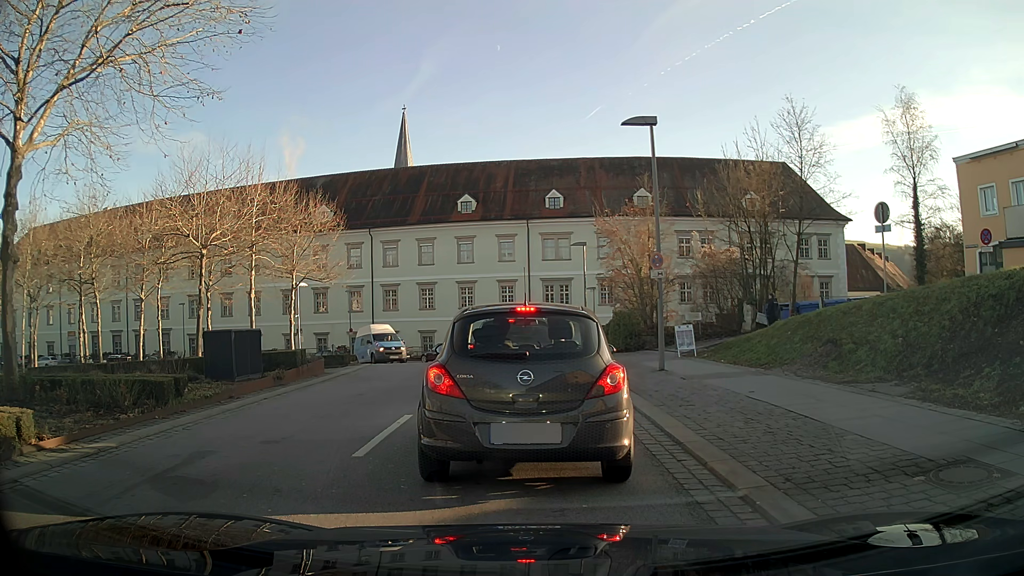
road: tertiary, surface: asphalt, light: Day
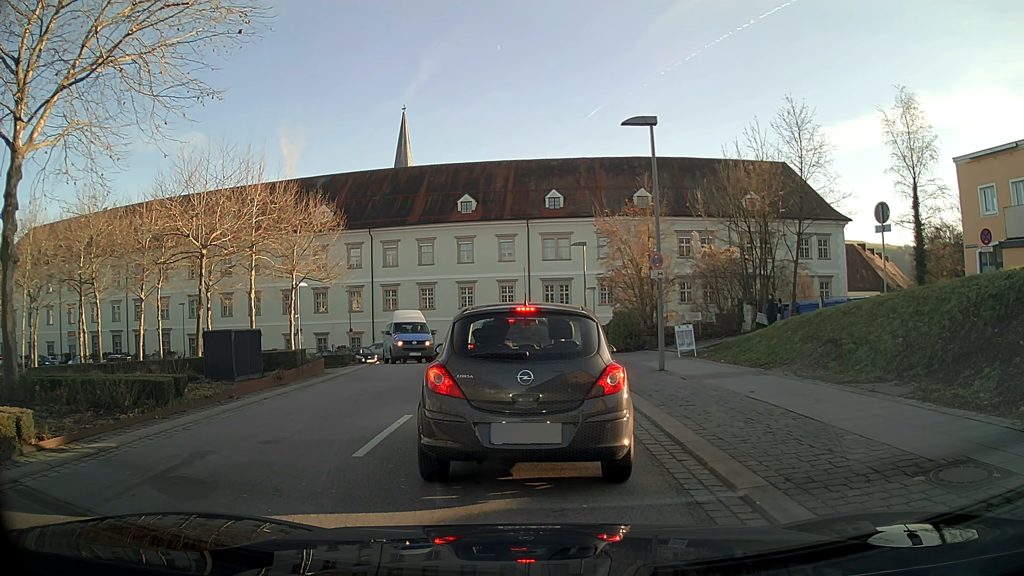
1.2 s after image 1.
(0.0, 0.0) m; 0°
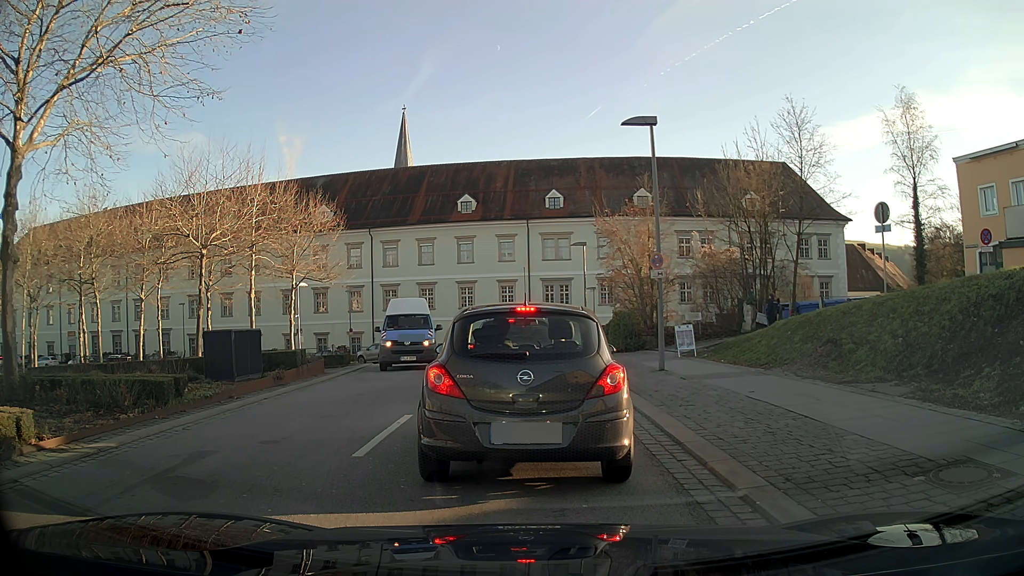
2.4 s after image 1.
(0.0, 0.0) m; 0°
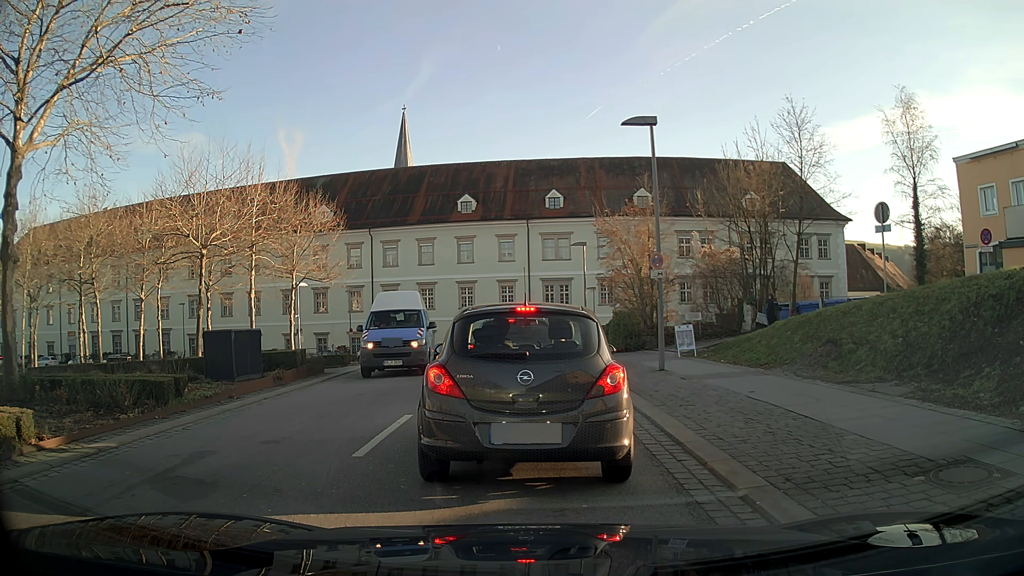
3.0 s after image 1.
(0.0, 0.0) m; 0°
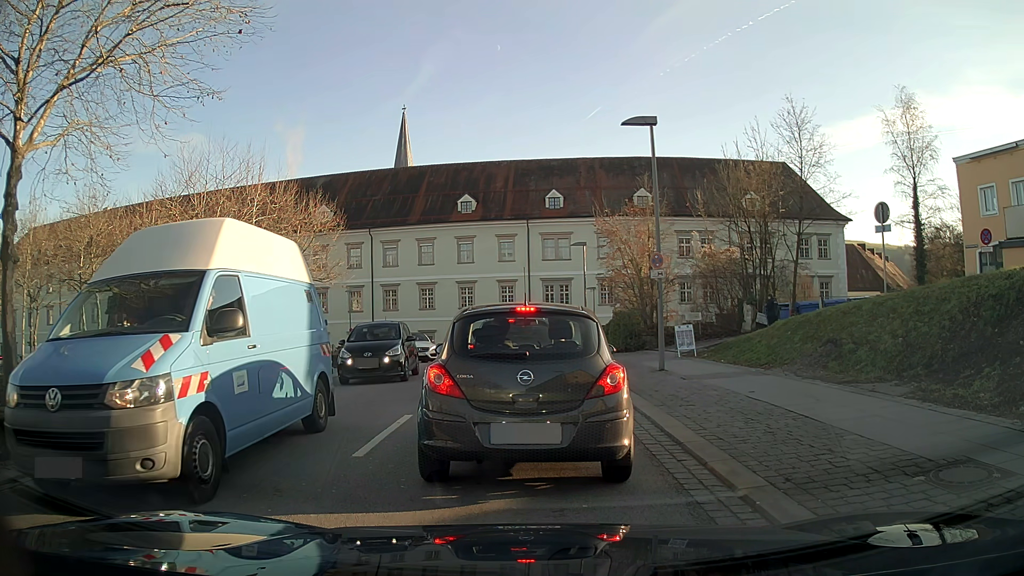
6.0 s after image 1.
(0.0, 0.0) m; 0°
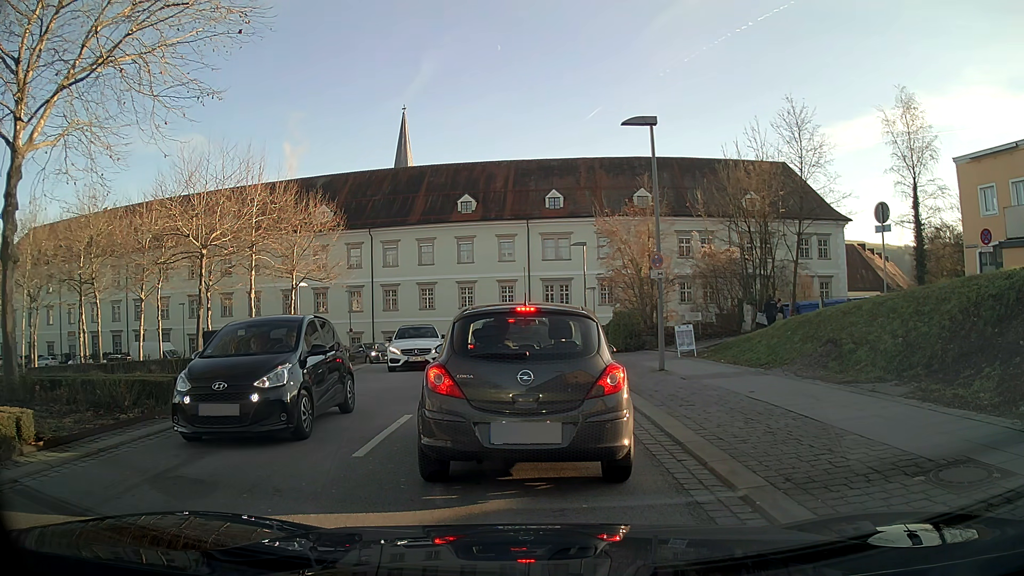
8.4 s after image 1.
(0.0, 0.0) m; 0°
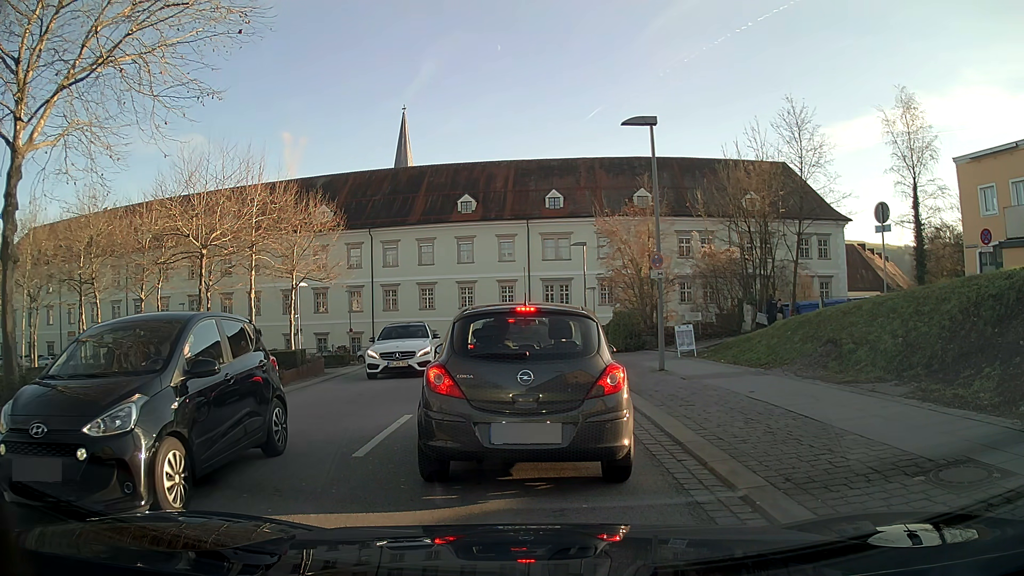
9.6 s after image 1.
(0.0, 0.0) m; 0°
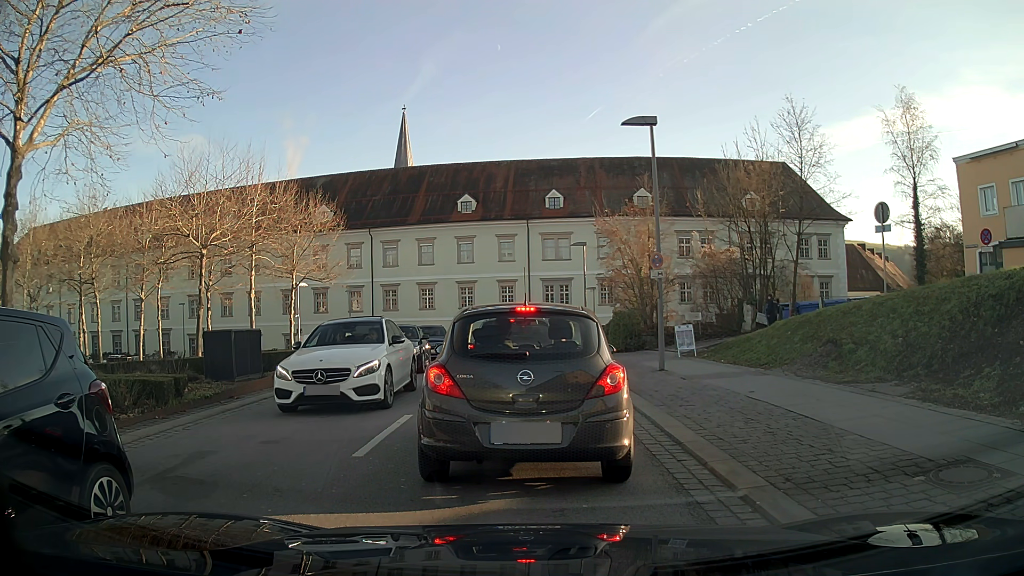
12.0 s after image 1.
(0.0, 0.0) m; 0°
